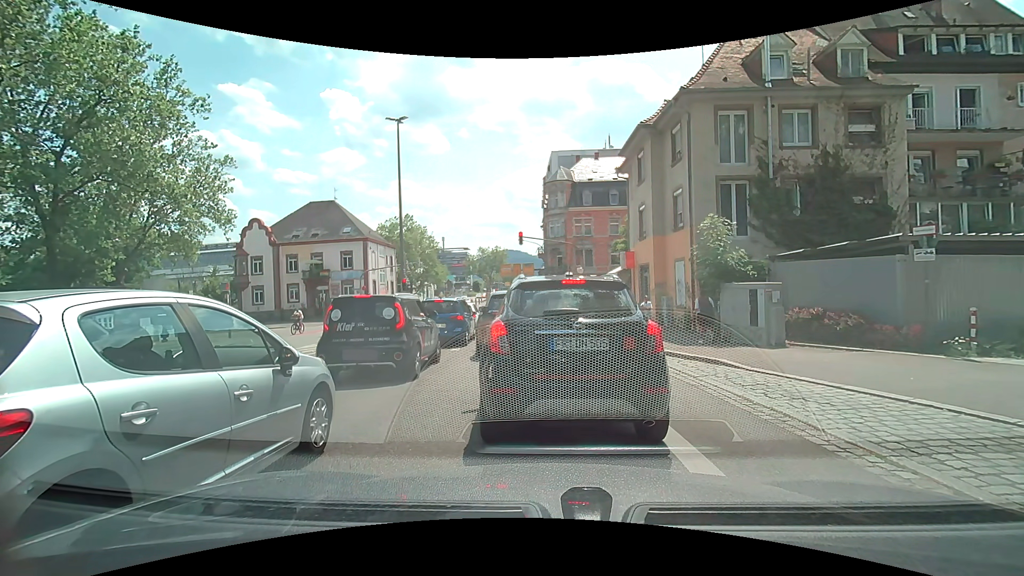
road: secondary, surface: asphalt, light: Day
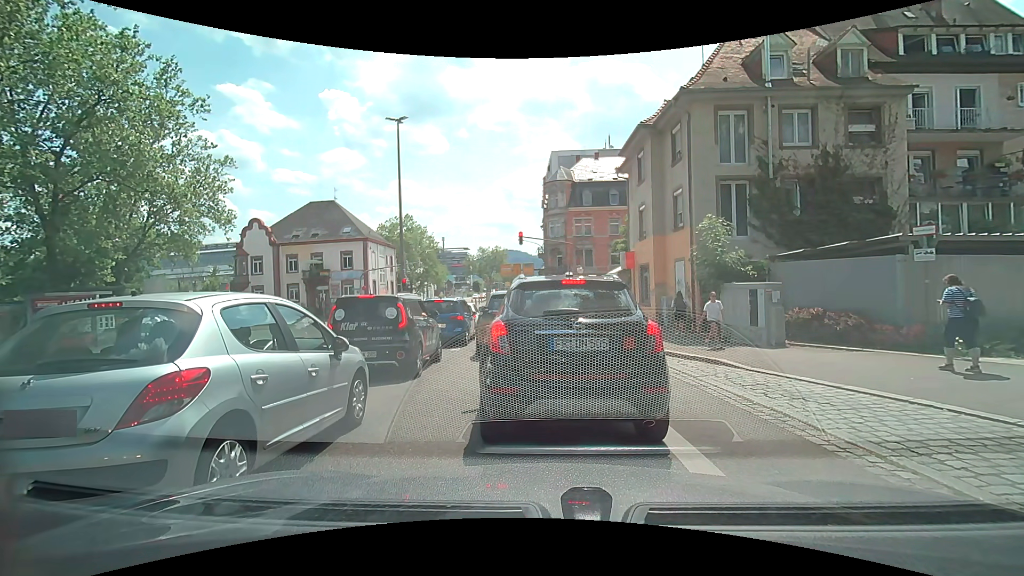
(0.0, 0.0) m; 0°
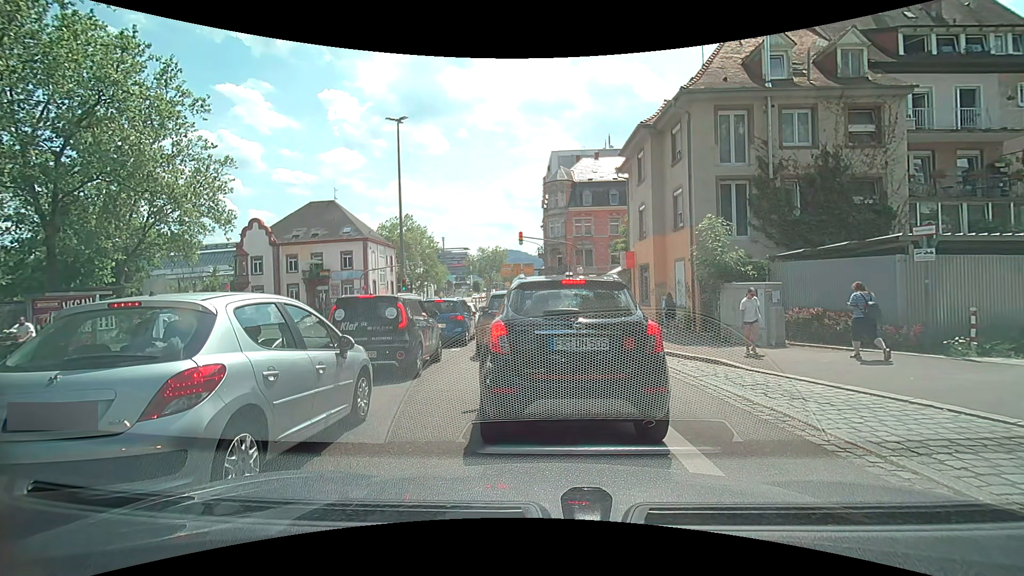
(0.0, 0.0) m; 0°
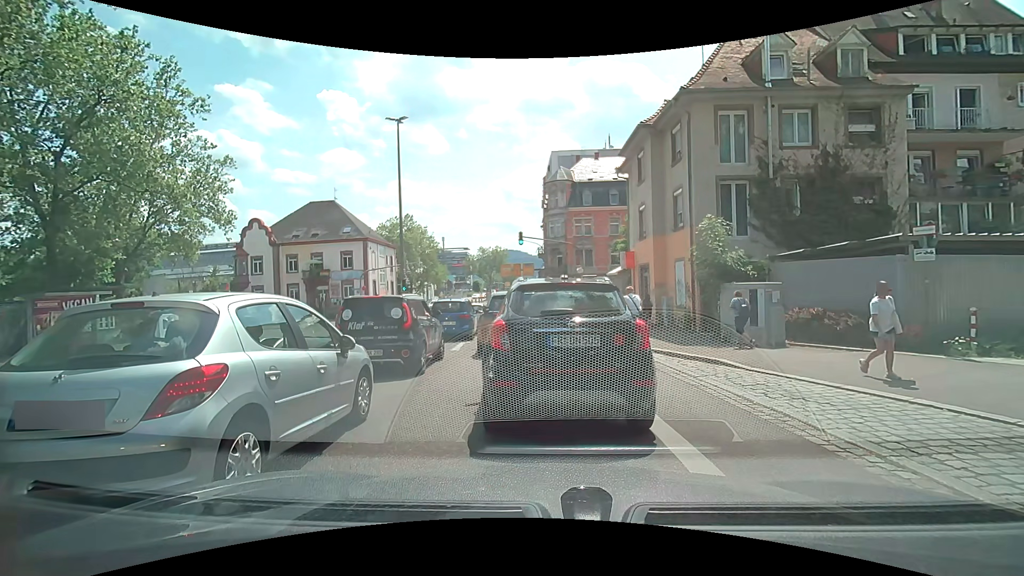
(0.0, 0.0) m; 0°
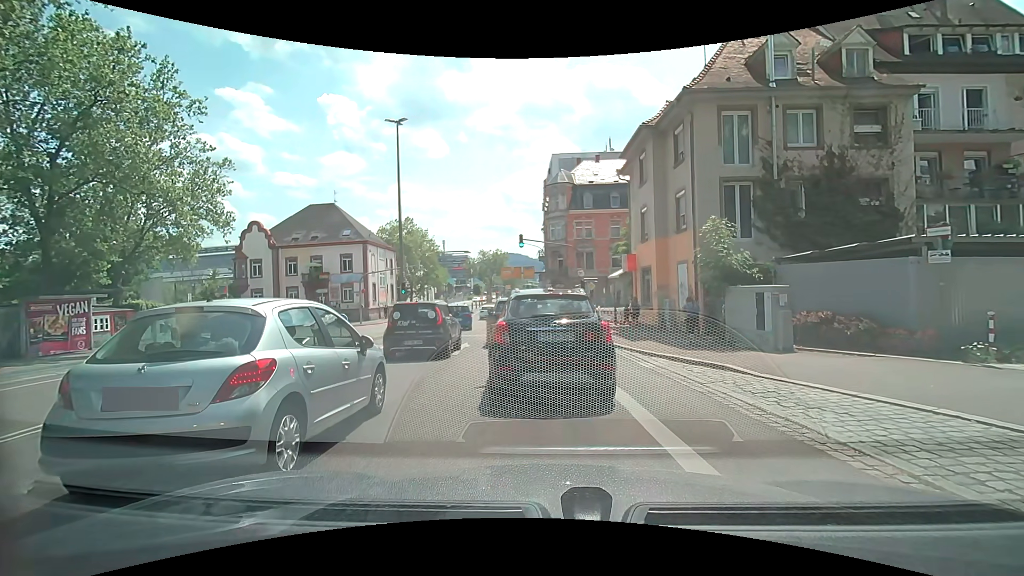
(0.0, +0.4) m; 0°
